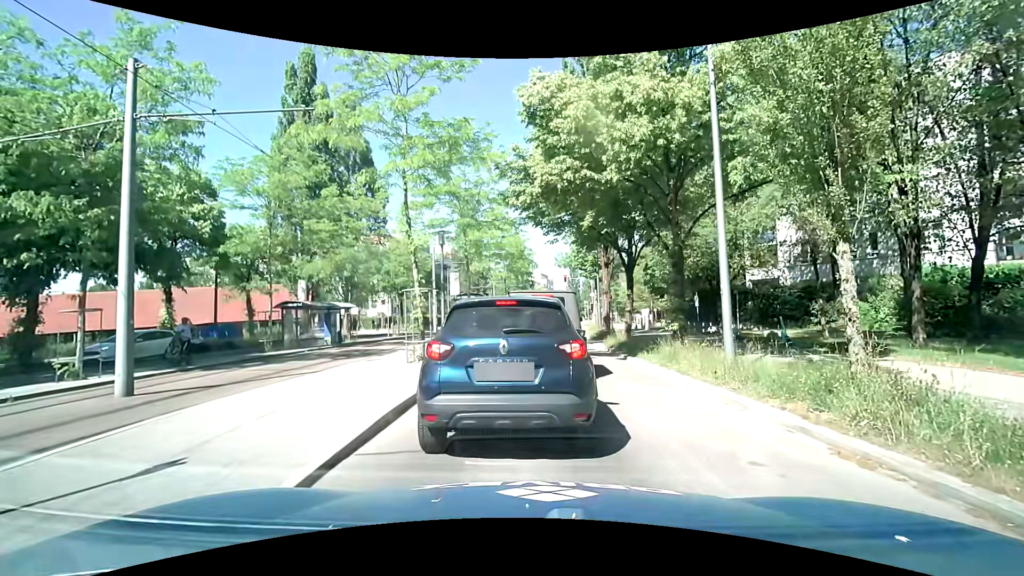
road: secondary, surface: asphalt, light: Day
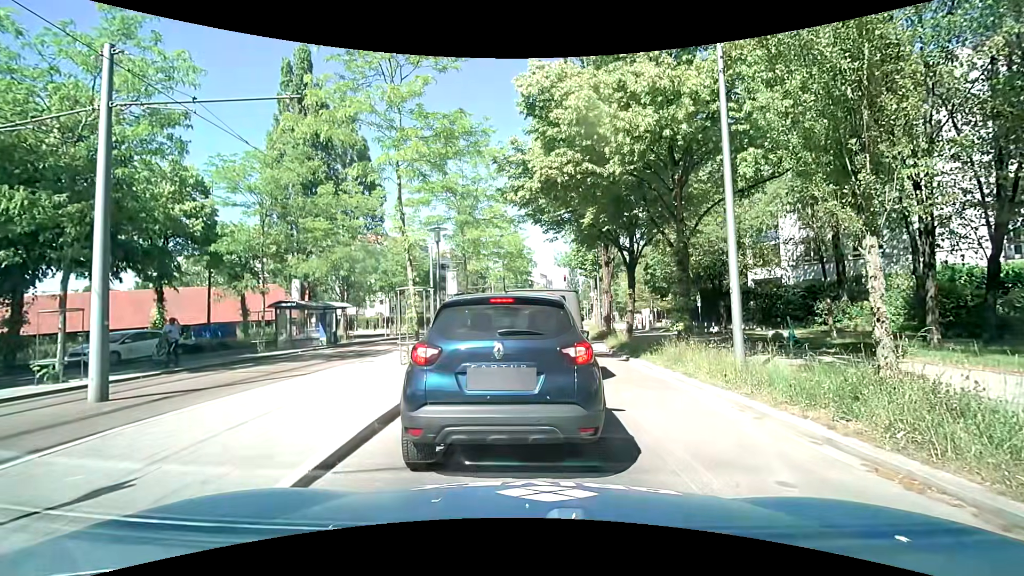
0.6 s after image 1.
(0.0, +0.5) m; 0°
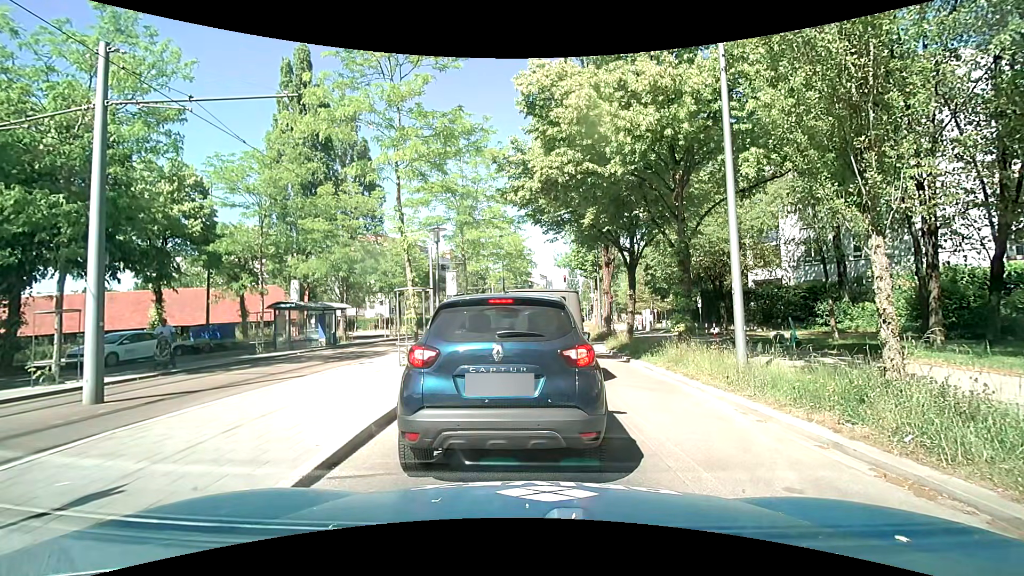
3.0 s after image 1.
(0.0, +0.2) m; 0°
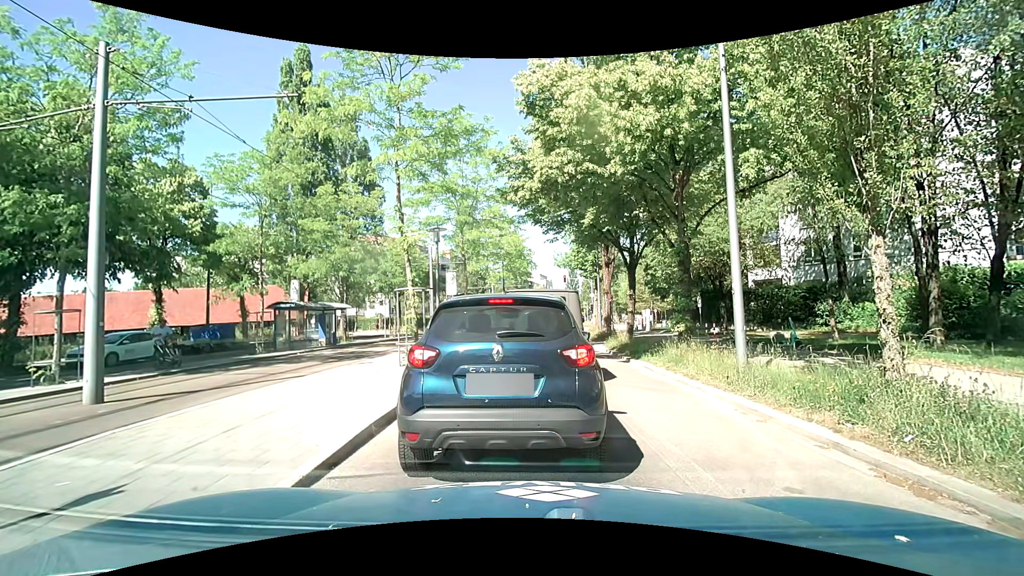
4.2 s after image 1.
(0.0, 0.0) m; 0°
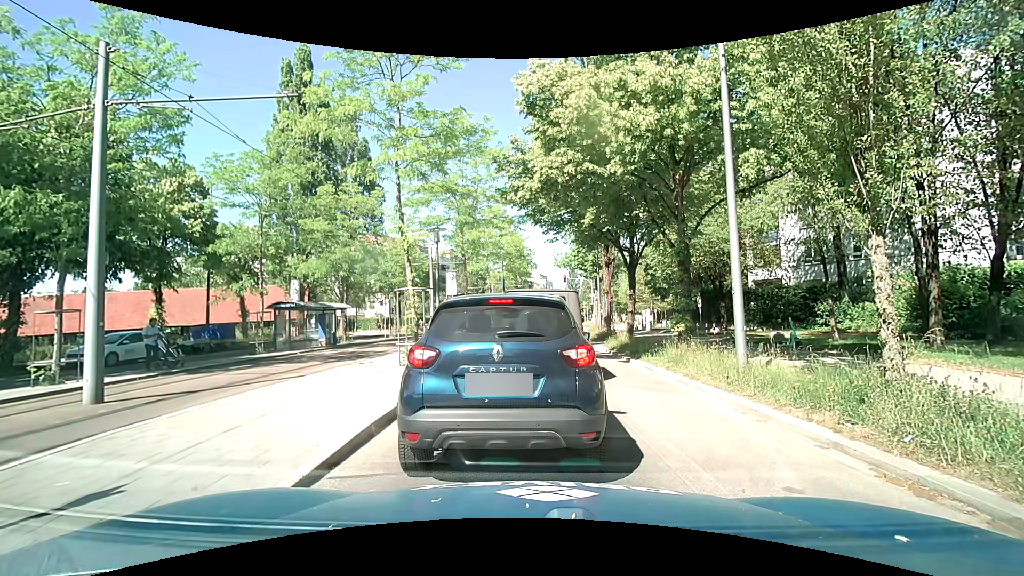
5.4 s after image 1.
(0.0, 0.0) m; 0°
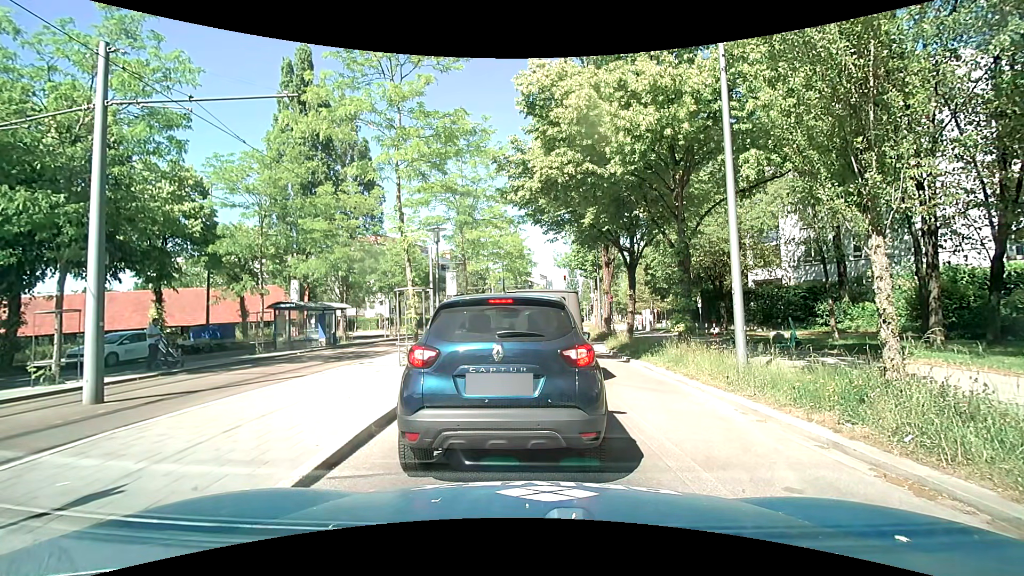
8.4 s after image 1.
(0.0, 0.0) m; 0°
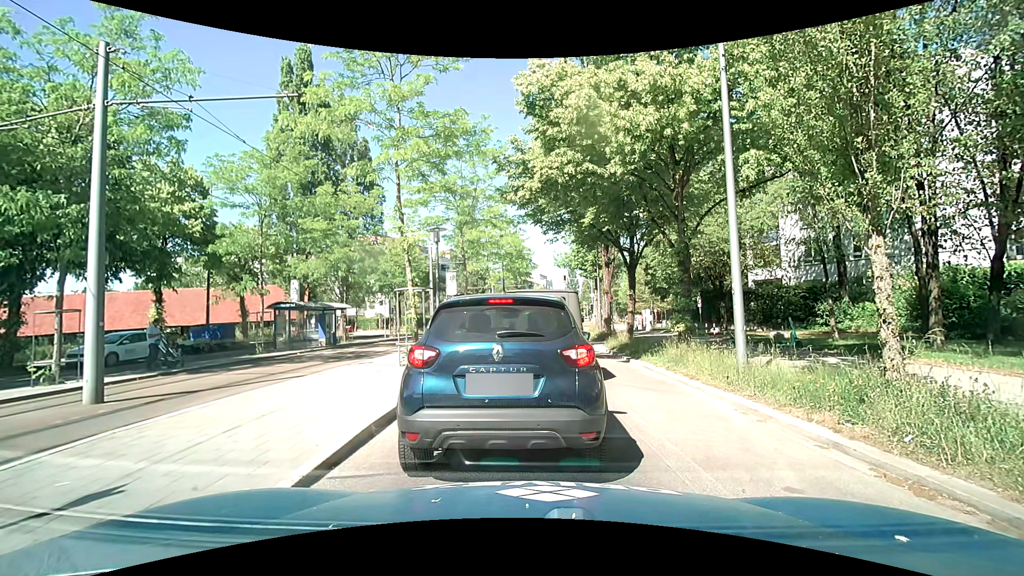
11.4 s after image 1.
(0.0, 0.0) m; 0°
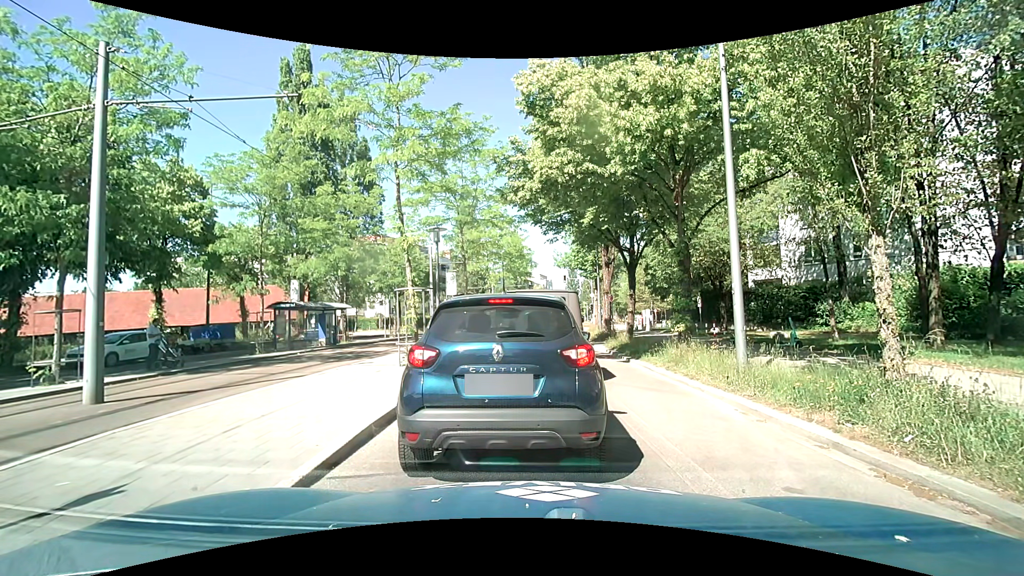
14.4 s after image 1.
(0.0, 0.0) m; 0°
